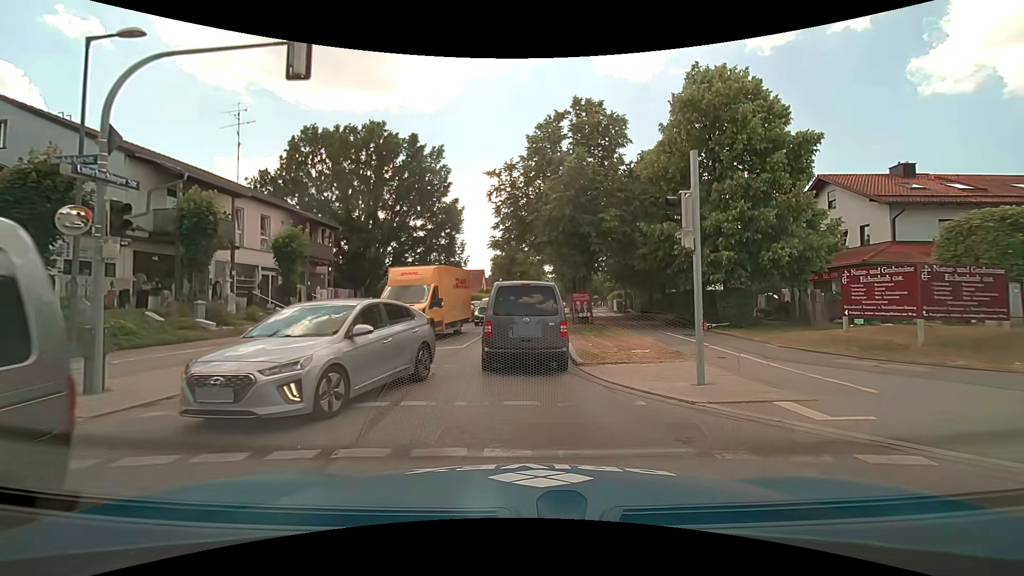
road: secondary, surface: asphalt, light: Day
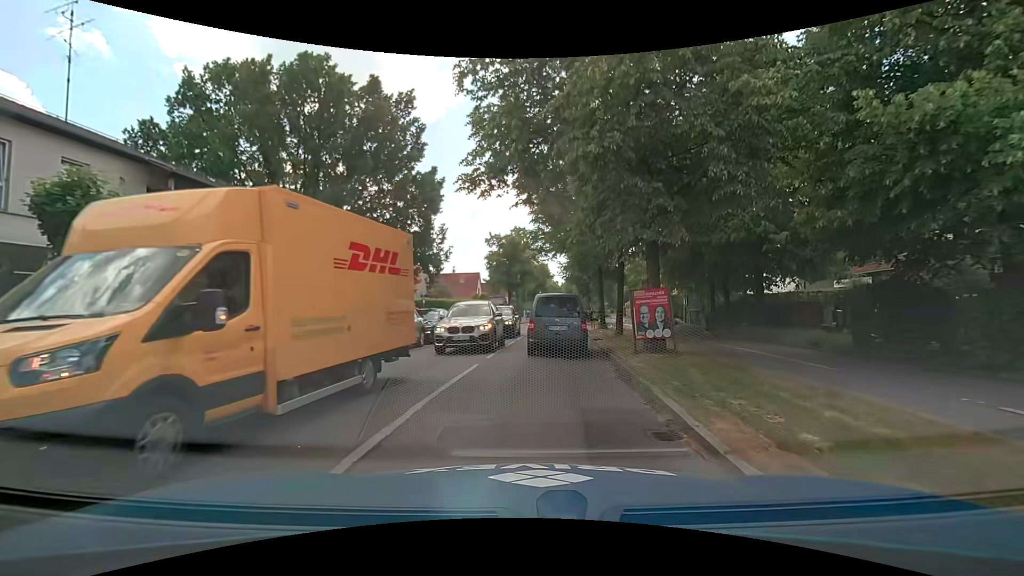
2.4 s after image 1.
(-0.2, +13.6) m; -1°
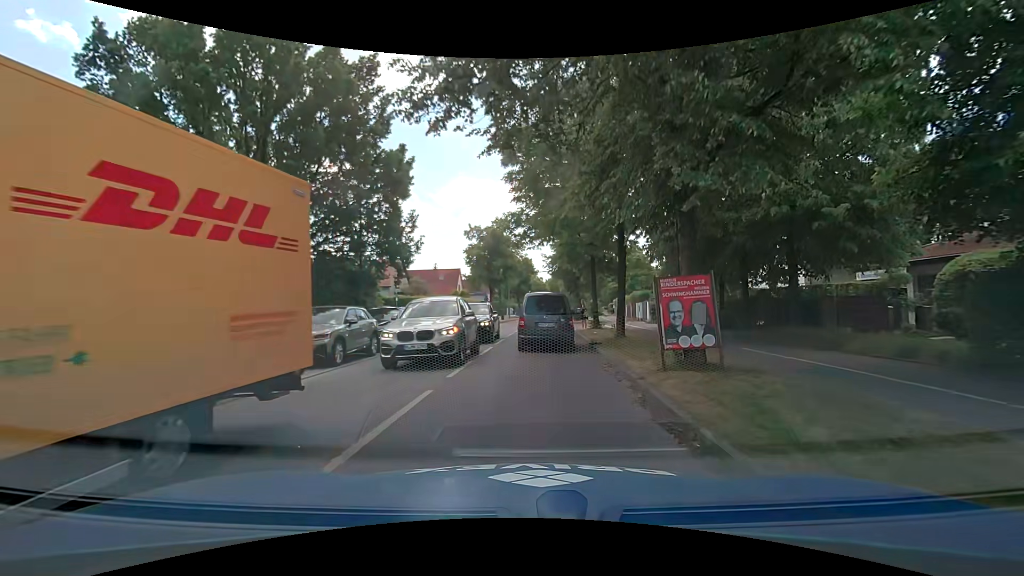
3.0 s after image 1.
(+0.1, +4.1) m; +3°
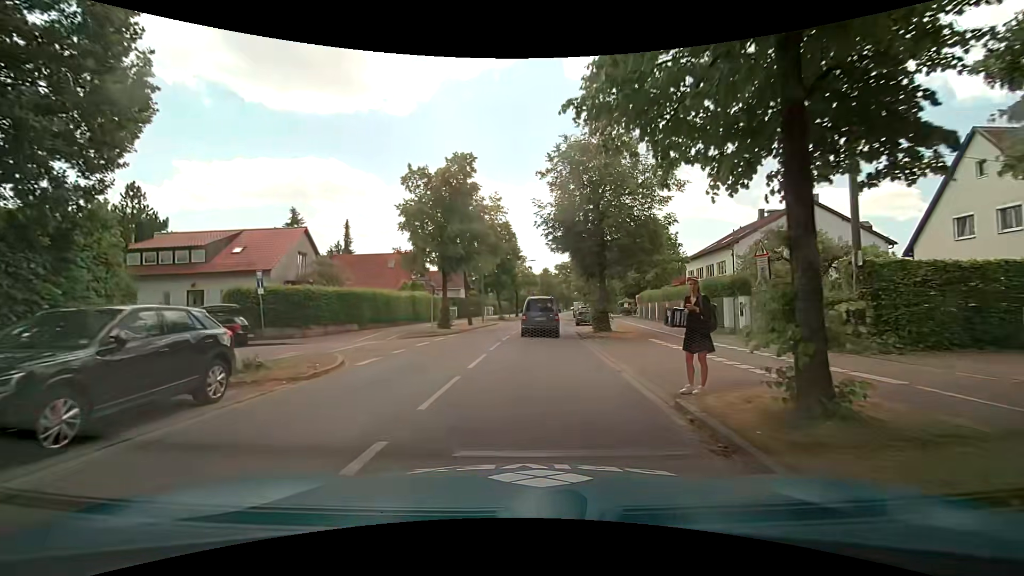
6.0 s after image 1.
(+0.6, +21.2) m; +1°
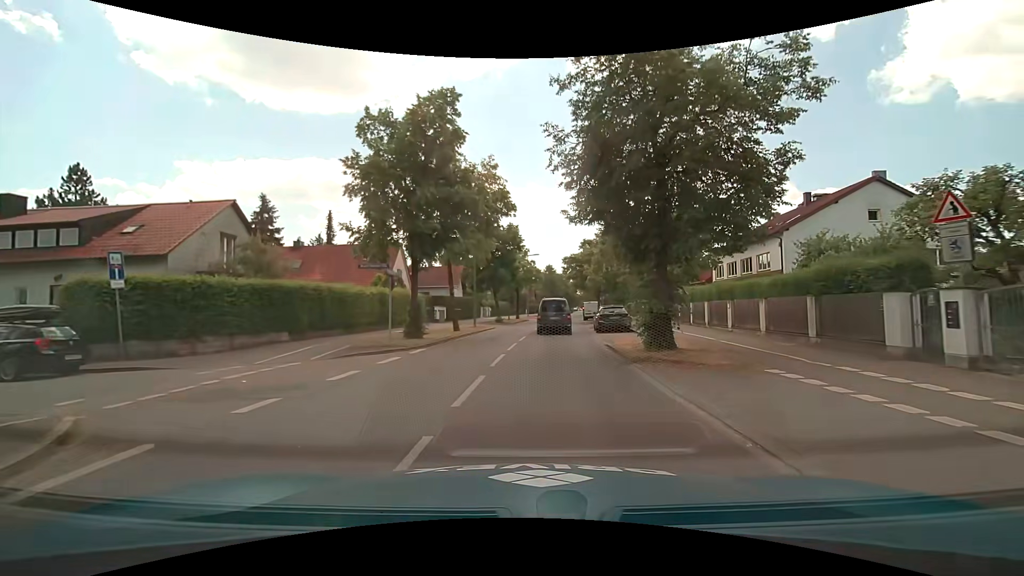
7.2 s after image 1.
(0.0, +8.9) m; 0°
(0, +10) (+1, +20) (+2, +30) (+3, +40) (+4, +50) (+5, +60) (+6, +70) (+8, +80) (+9, +89) (+11, +99) m
